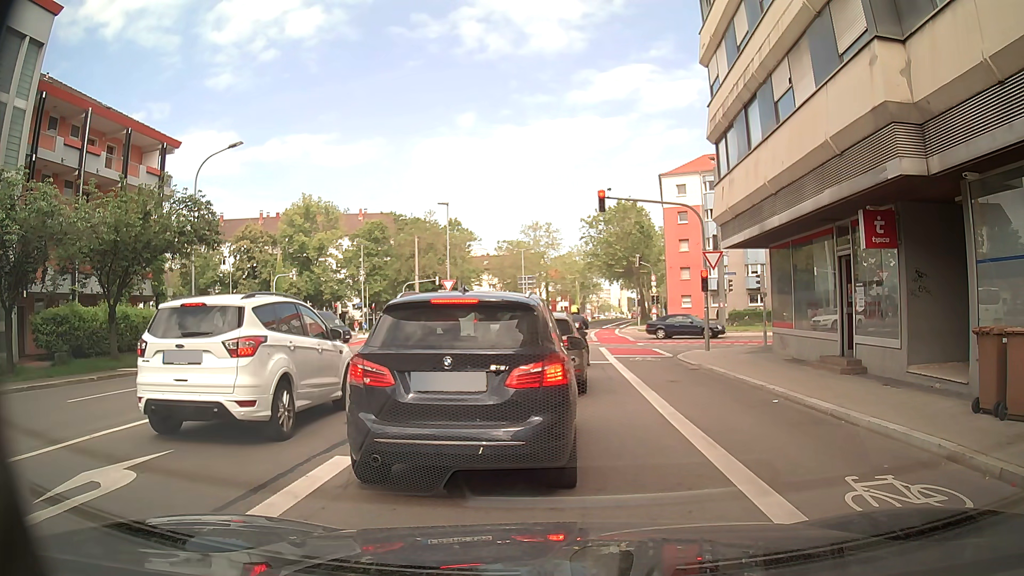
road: secondary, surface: asphalt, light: Day
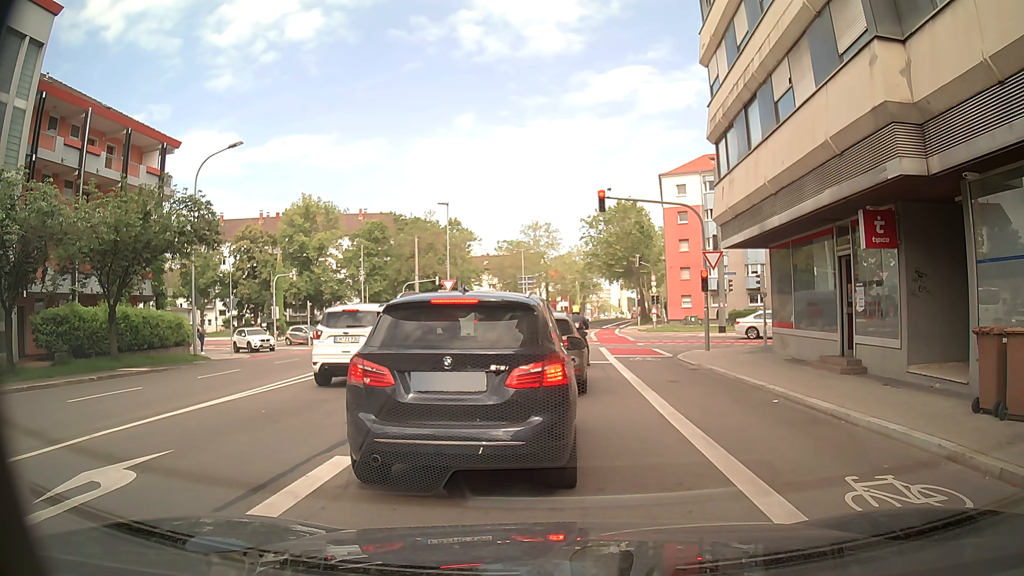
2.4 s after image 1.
(0.0, 0.0) m; 0°
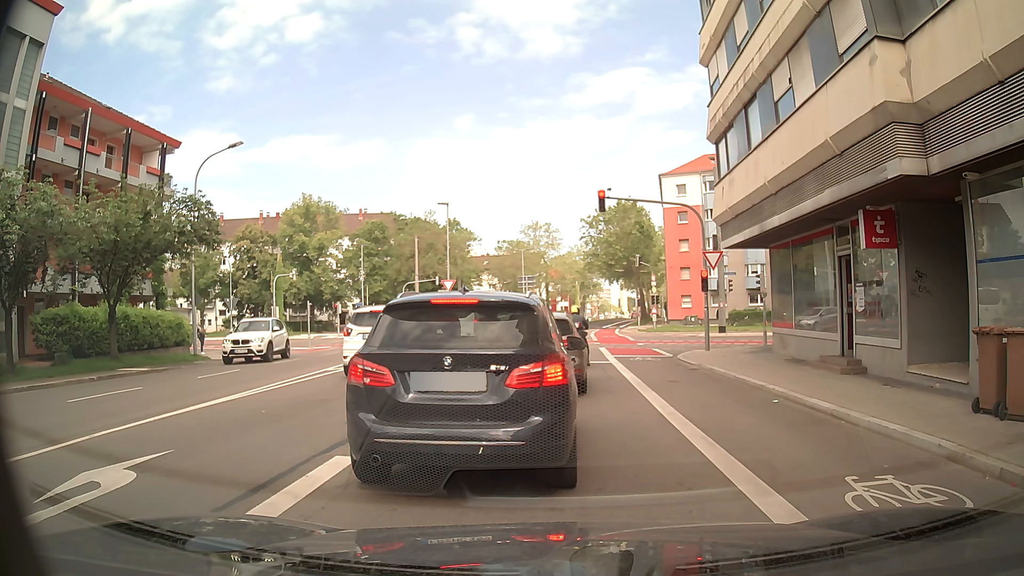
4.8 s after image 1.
(0.0, 0.0) m; 0°
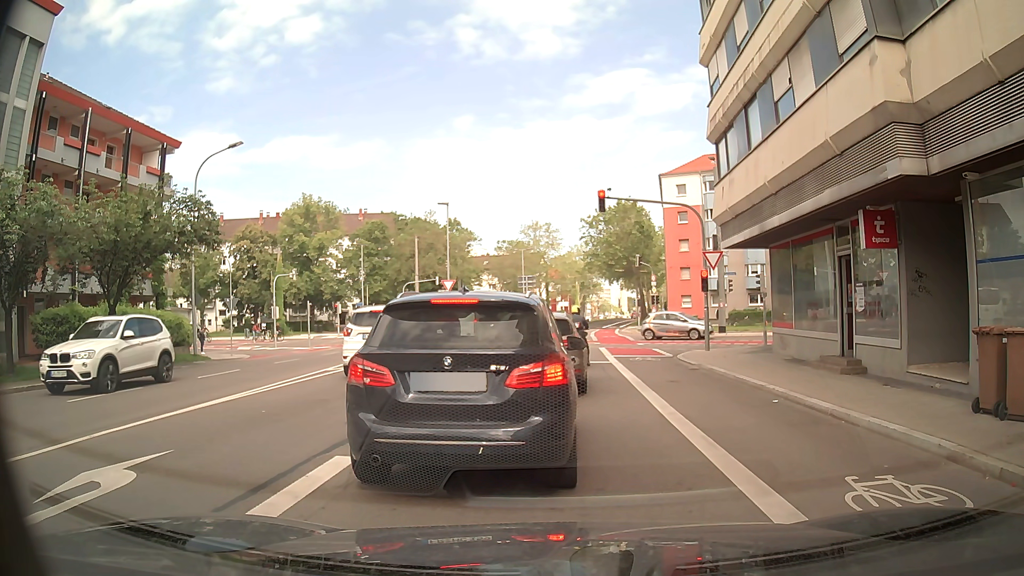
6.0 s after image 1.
(0.0, 0.0) m; 0°
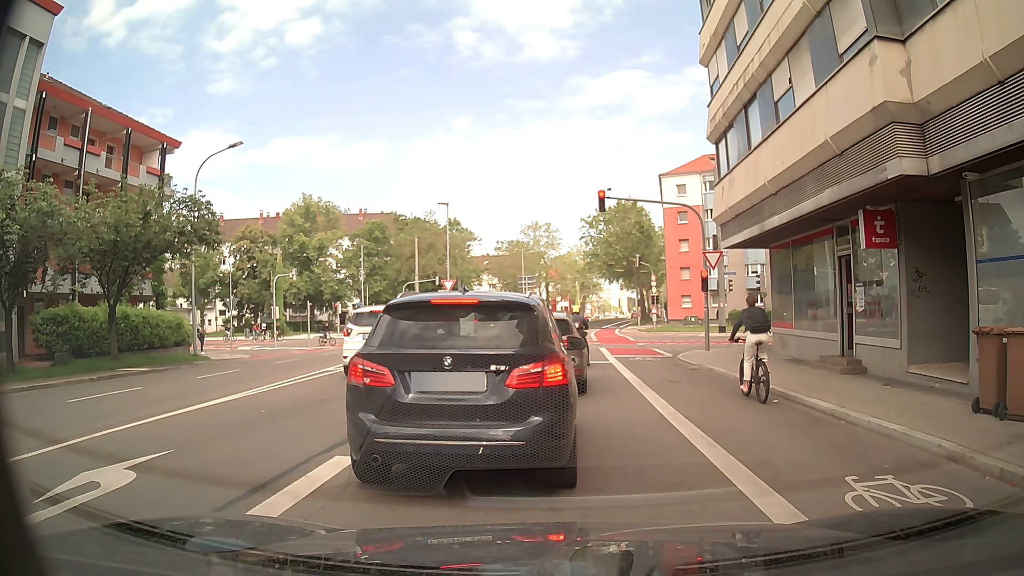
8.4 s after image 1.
(0.0, 0.0) m; 0°
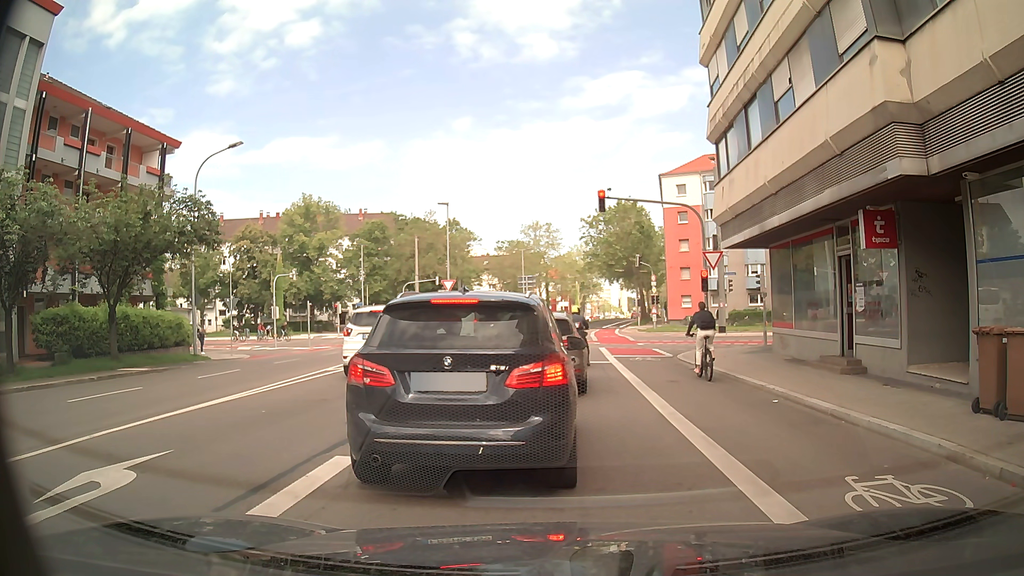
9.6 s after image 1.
(0.0, 0.0) m; 0°
(+1, +10) (+1, +20) (+2, +30) (+3, +40) (+4, +50) (+6, +60) (+7, +70) (+10, +79) (+12, +89) (+14, +99) m
